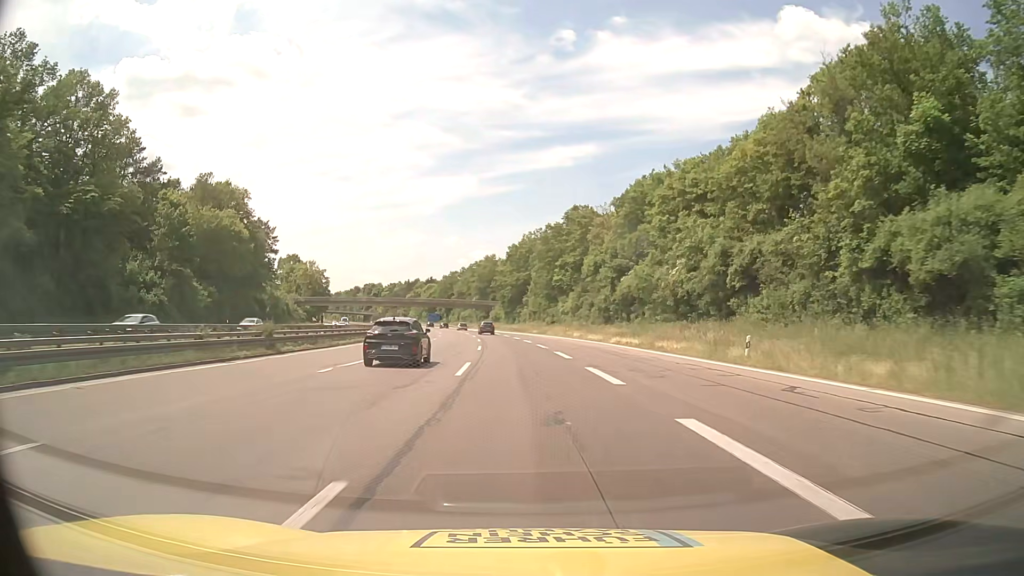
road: motorway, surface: asphalt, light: Day
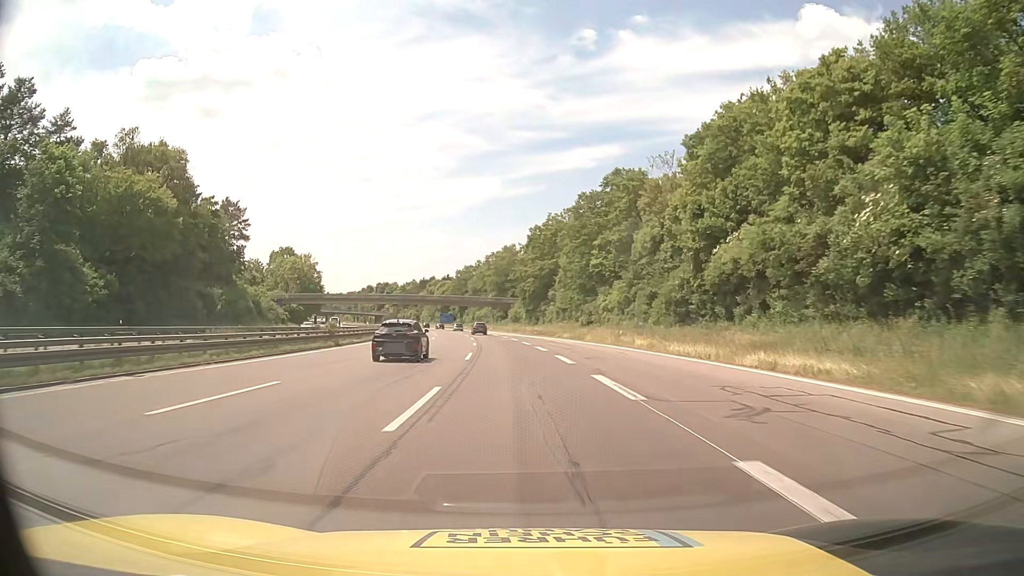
(-0.5, +27.2) m; -2°
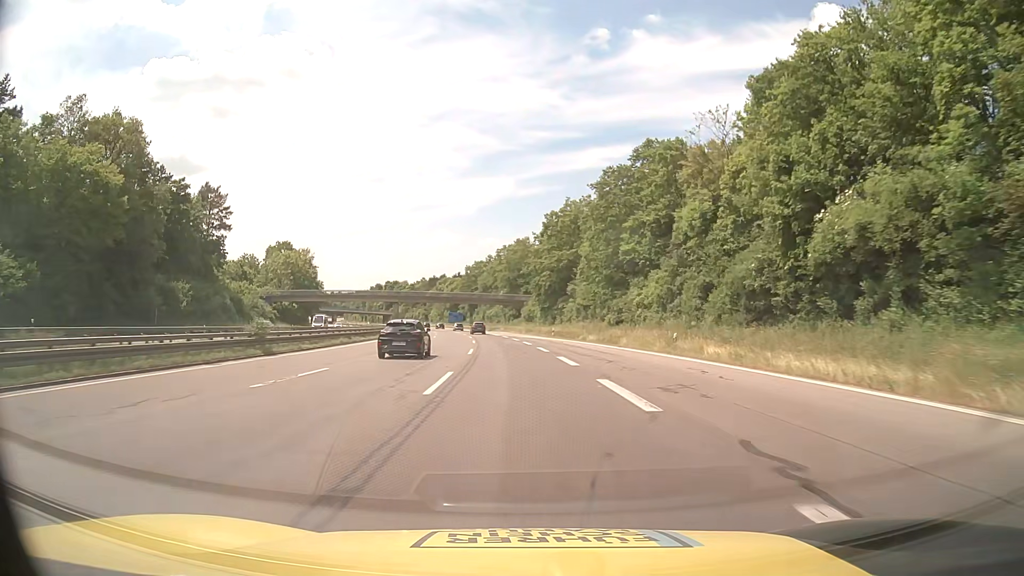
(-0.2, +13.6) m; -1°
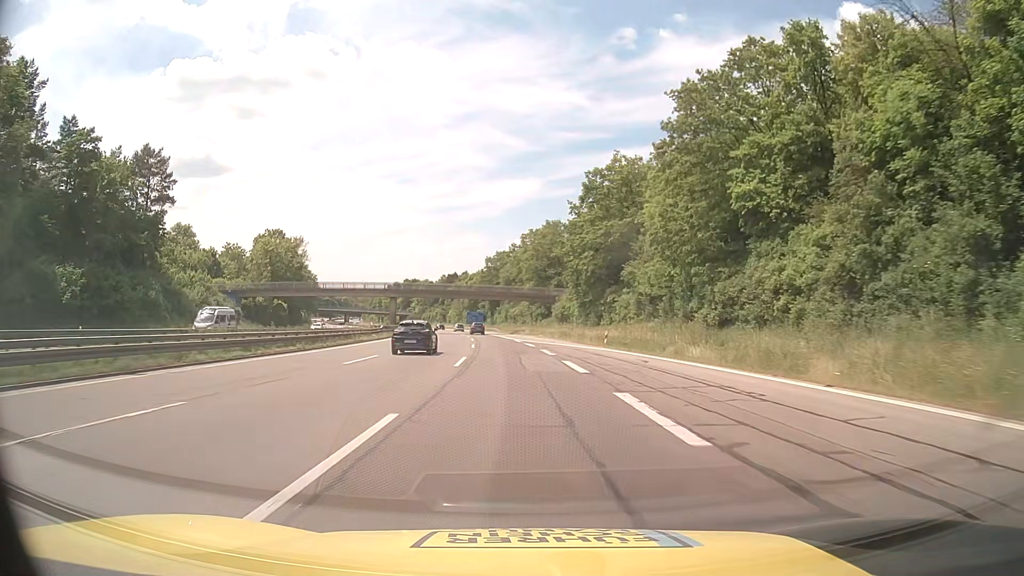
(-0.7, +27.2) m; -3°
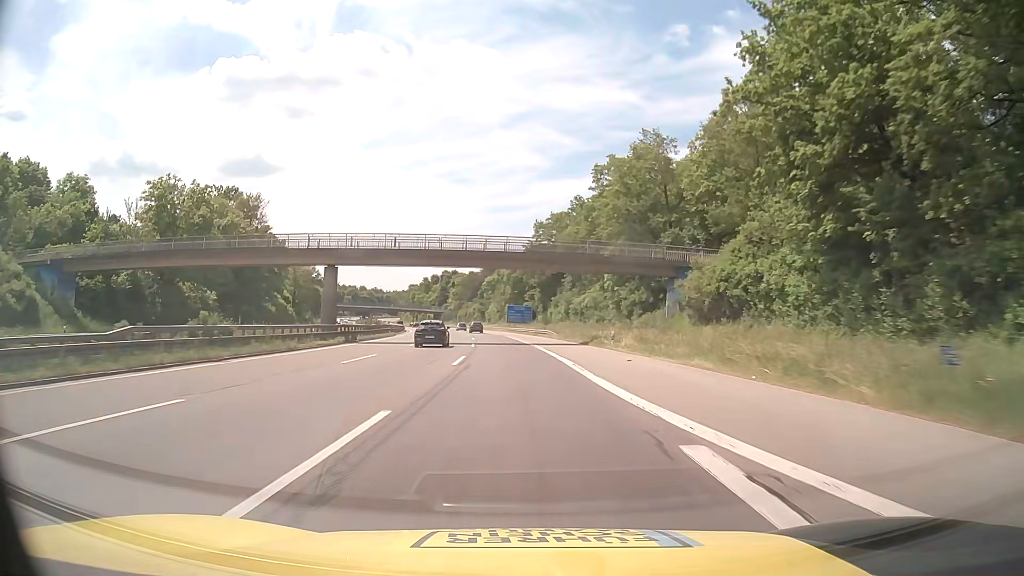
(-2.2, +54.3) m; -5°
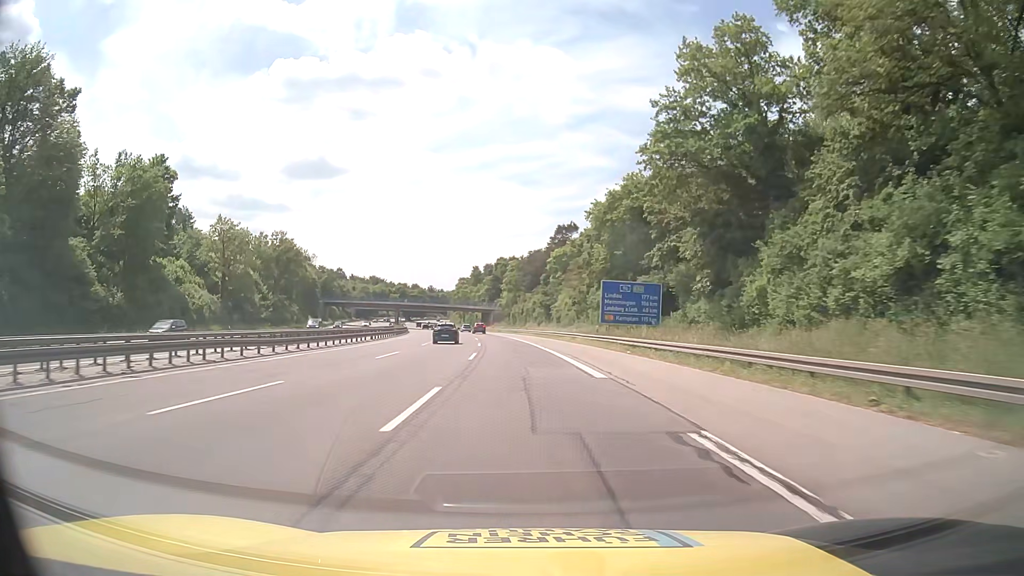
(-3.5, +67.8) m; -6°
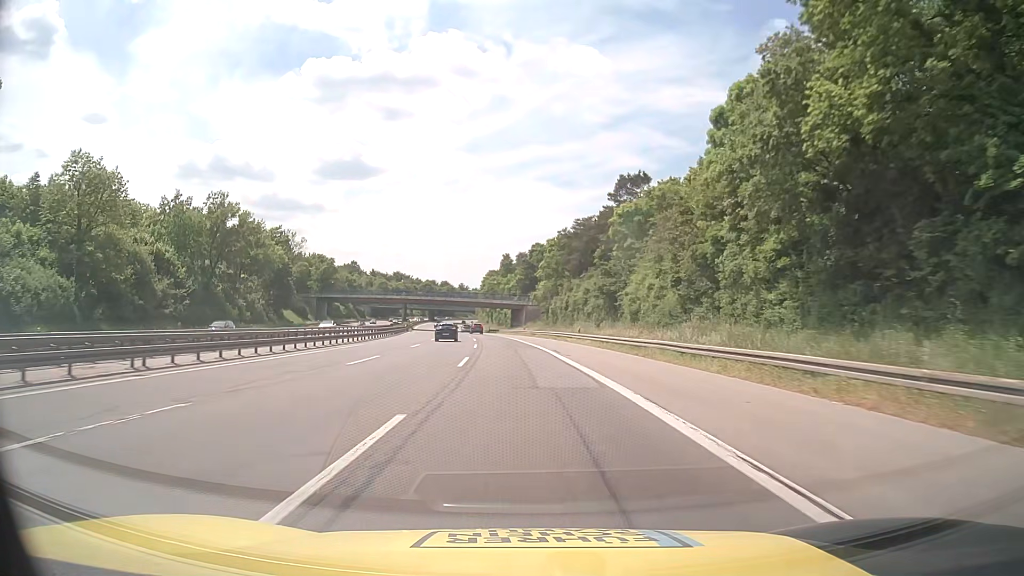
(-1.0, +40.7) m; -3°
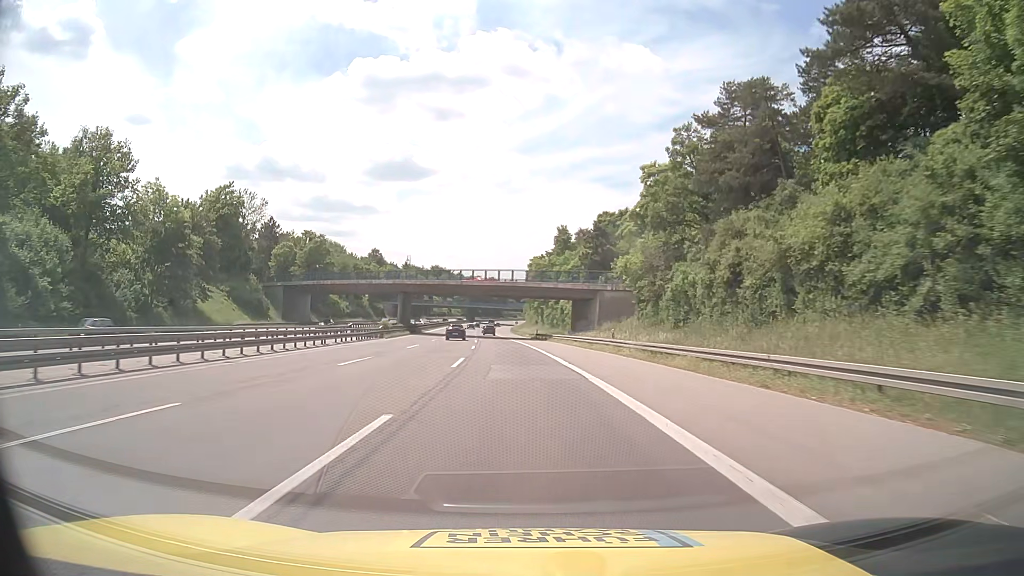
(-1.9, +54.3) m; -4°
(0, +10) (0, +20) (-1, +30) (-1, +40) (-2, +50) (-3, +60) (-3, +70) (-4, +80) (-5, +90) (-6, +100) m
